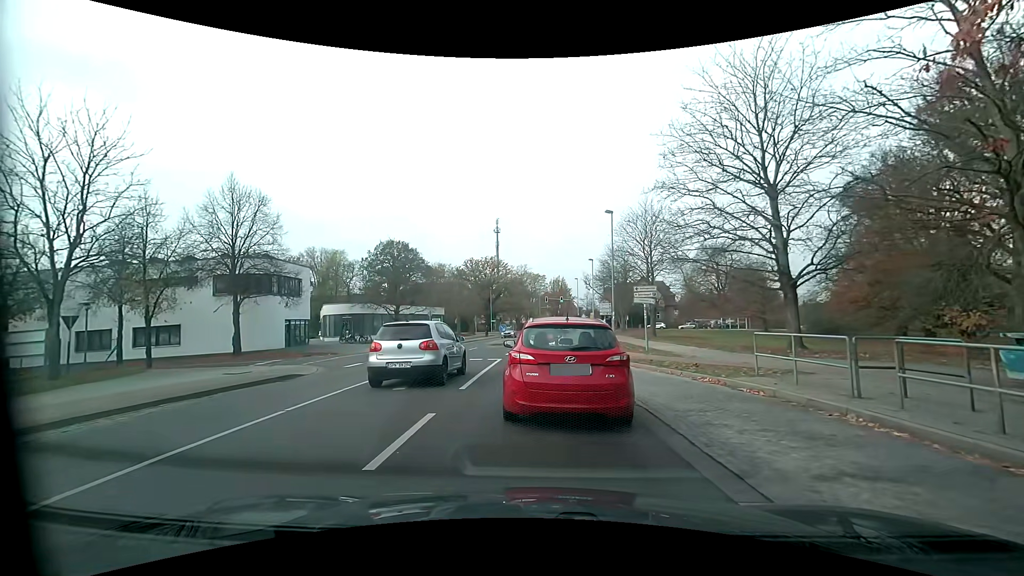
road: residential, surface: asphalt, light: Day
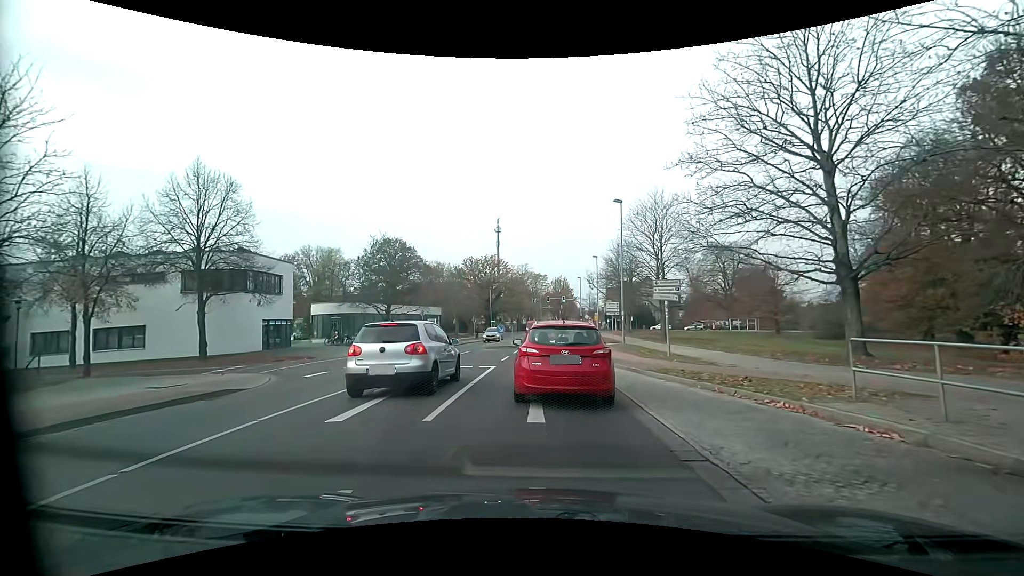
(0.0, +3.8) m; -1°
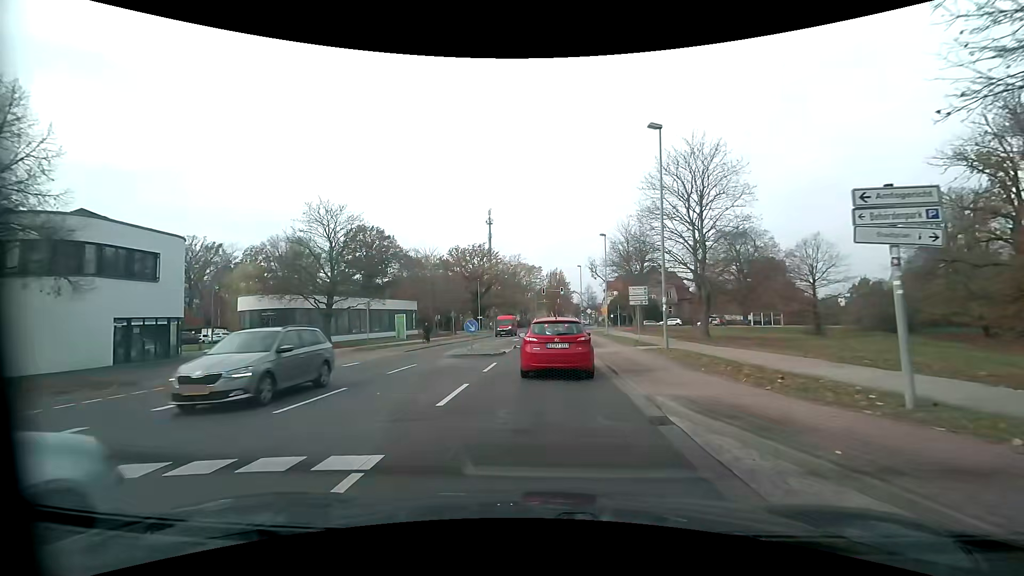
(+0.2, +12.8) m; +1°
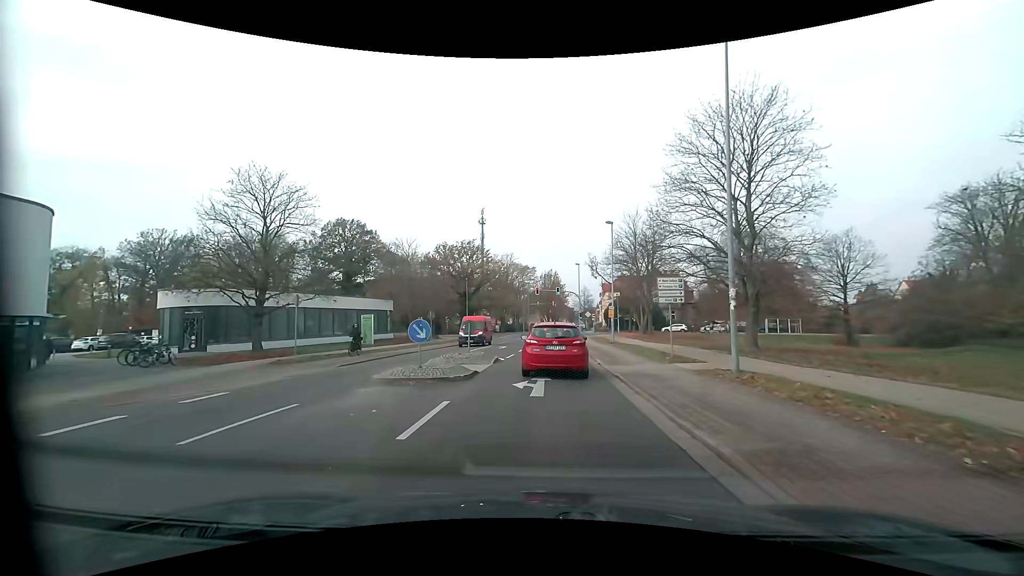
(+0.1, +8.3) m; +1°
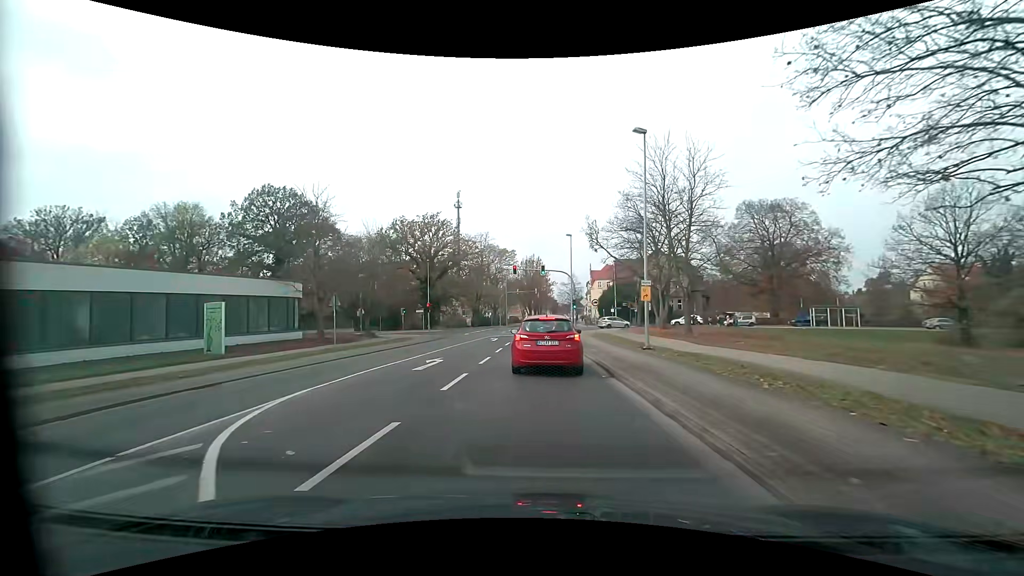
(+0.5, +18.5) m; +2°
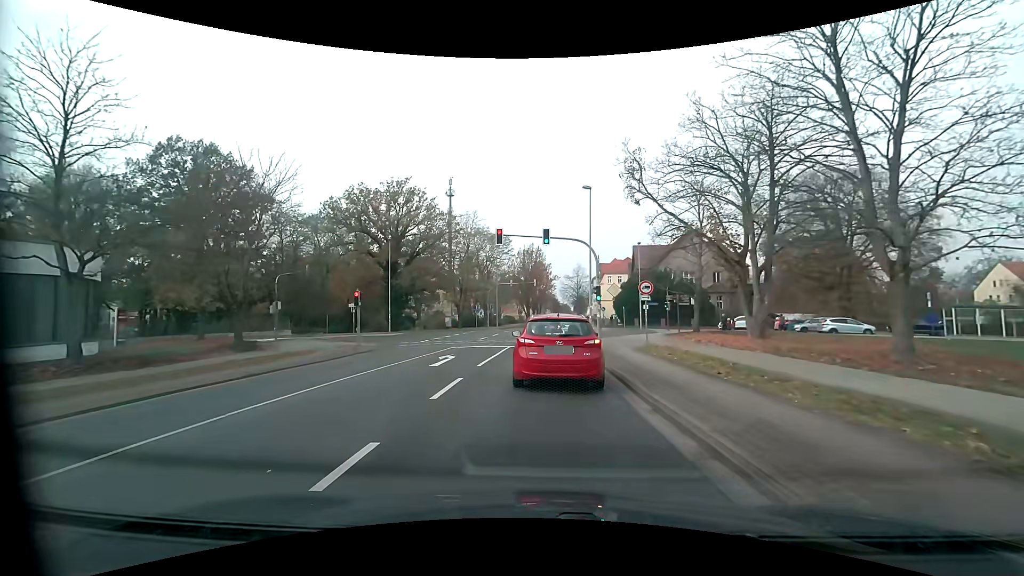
(+0.1, +18.8) m; 0°
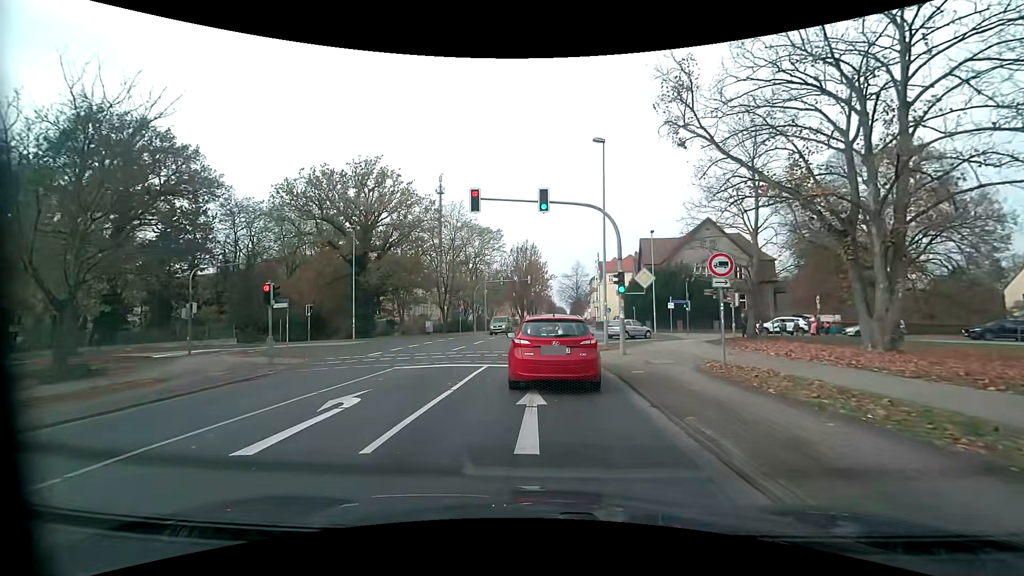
(+0.1, +9.3) m; 0°
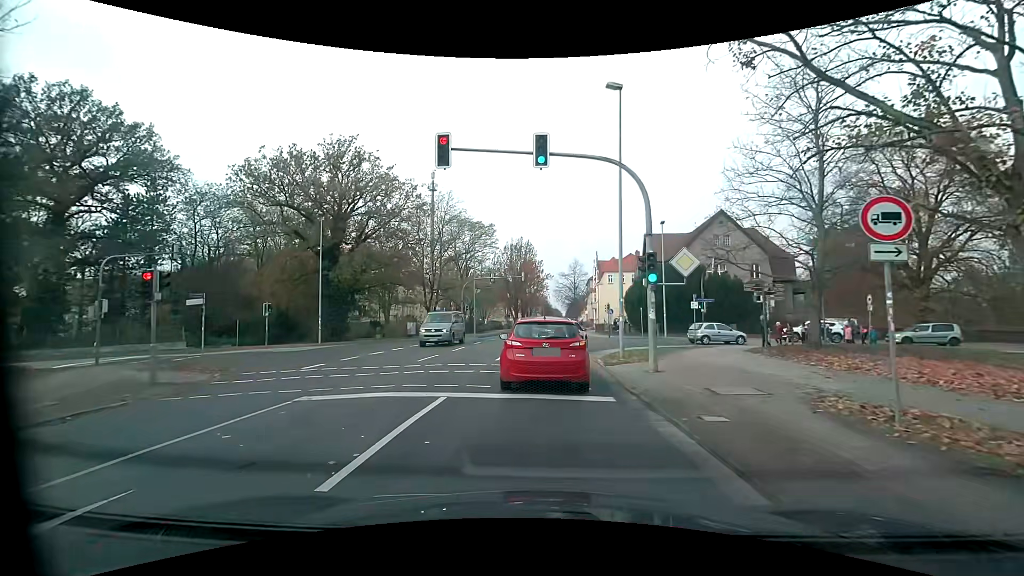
(+0.1, +6.0) m; +2°
